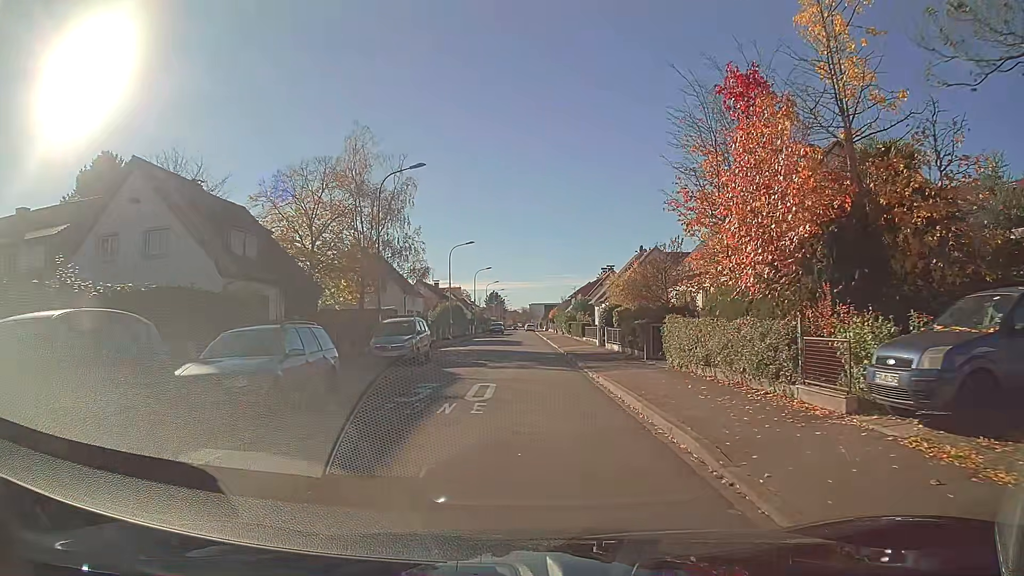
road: residential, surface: asphalt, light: Day
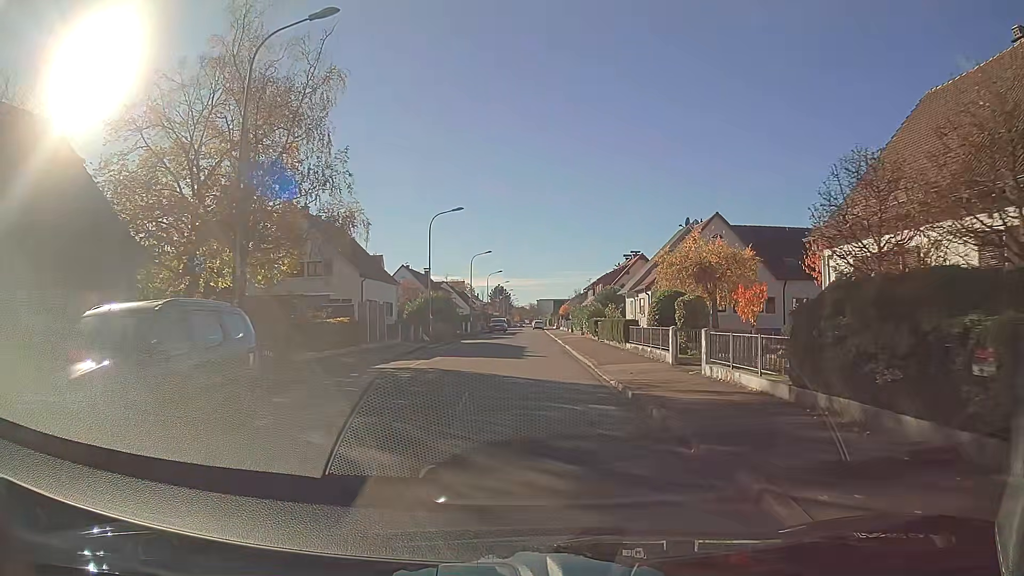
(-0.1, +17.5) m; -1°
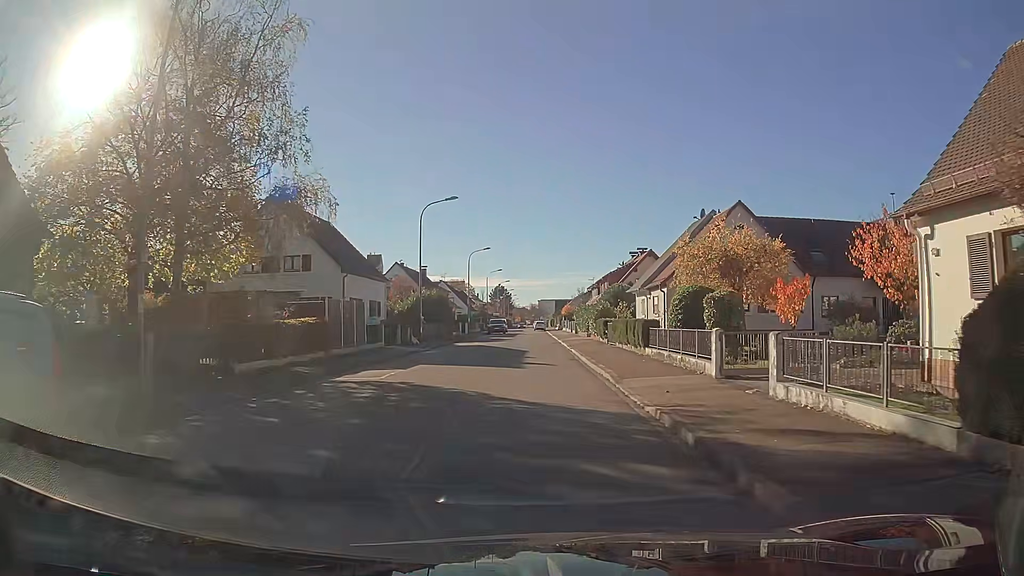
(0.0, +4.4) m; 0°
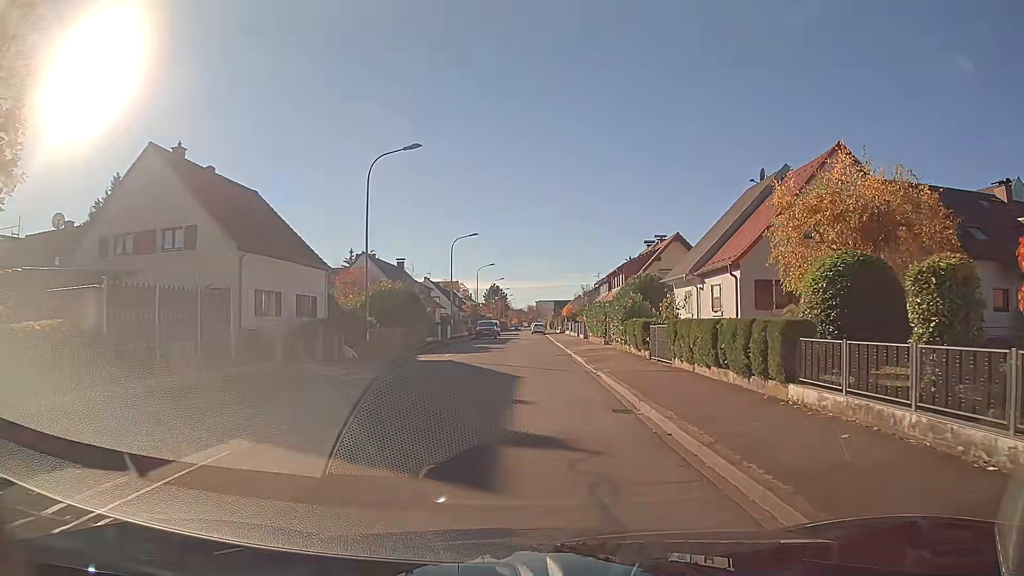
(+0.1, +13.5) m; 0°
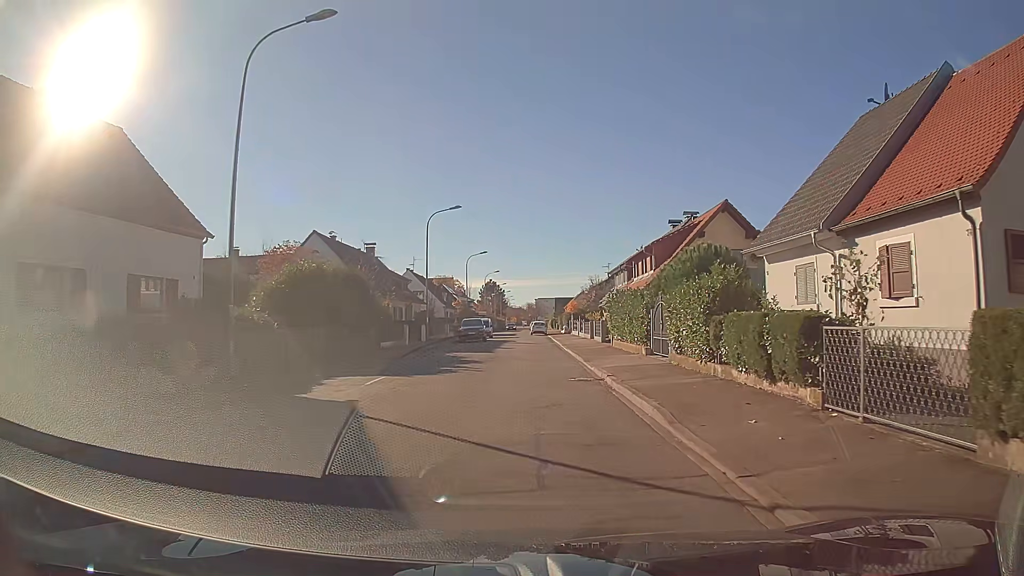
(0.0, +13.7) m; 0°
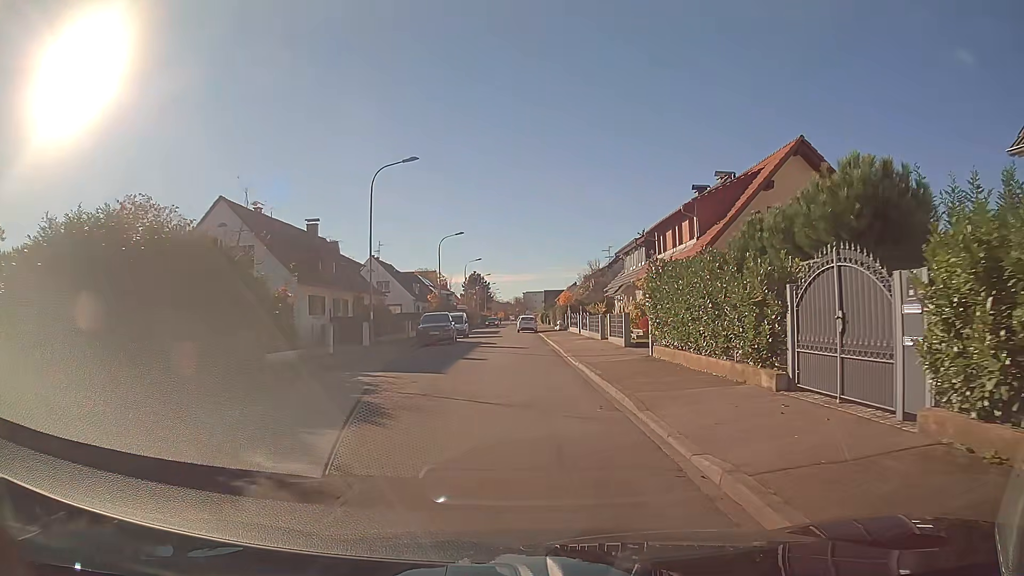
(+0.1, +13.3) m; +1°
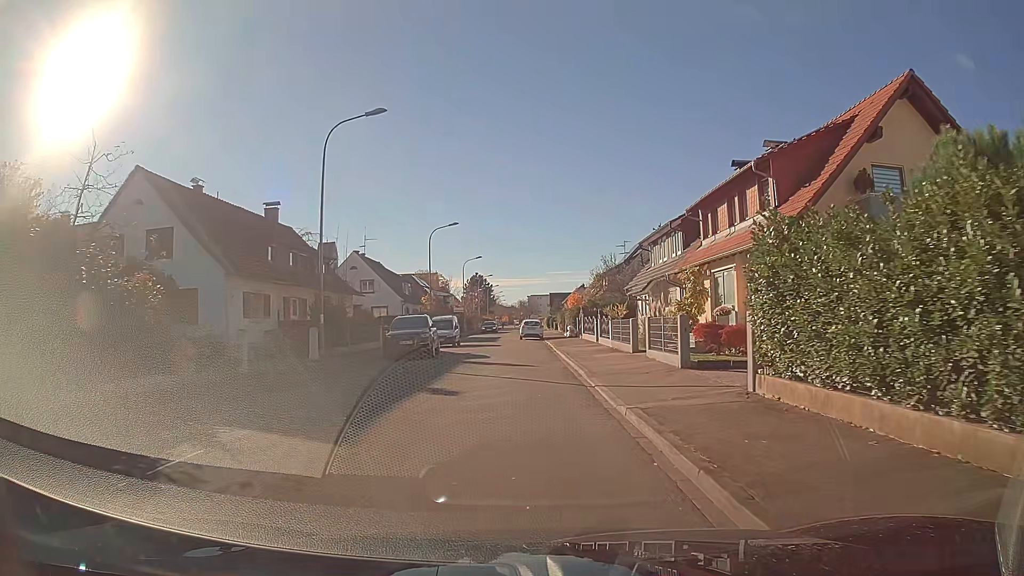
(-0.1, +8.7) m; -1°
(0, +10) (0, +20) (0, +30) (0, +40) (-2, +50) (-2, +60) (-2, +70) (-2, +80) (-3, +90) (-3, +100) m
